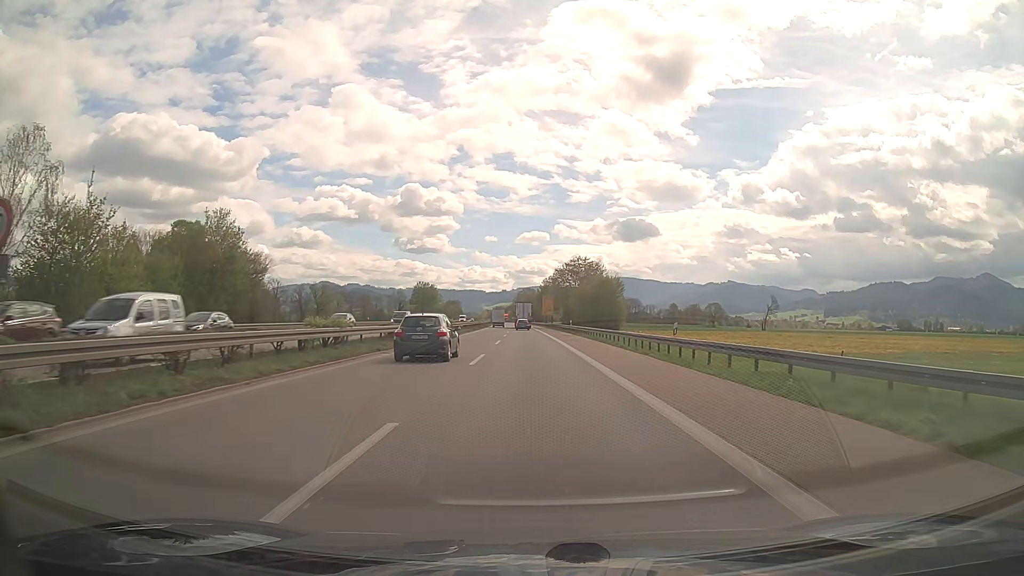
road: trunk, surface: asphalt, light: Day
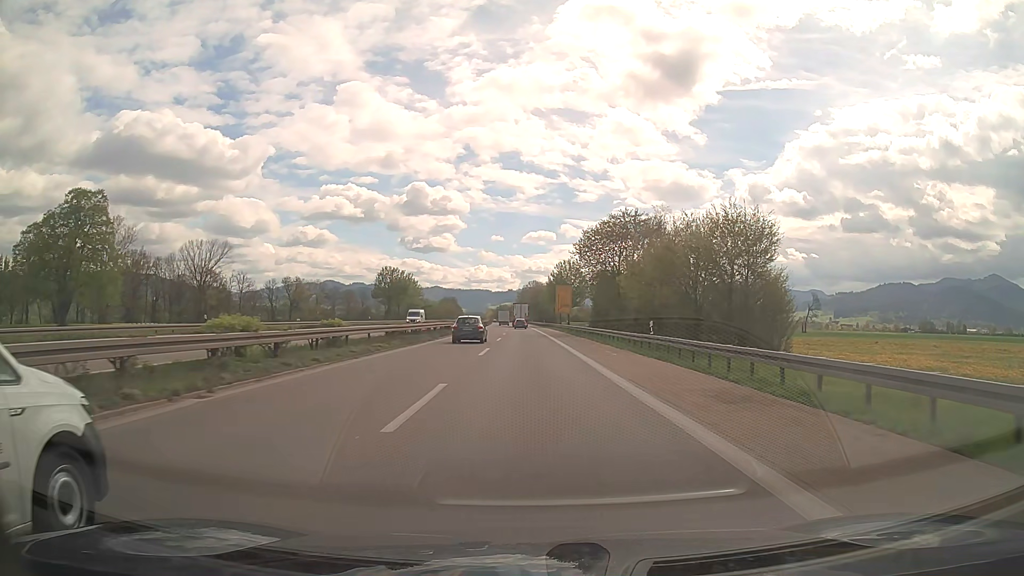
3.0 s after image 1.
(-0.2, +46.5) m; -1°
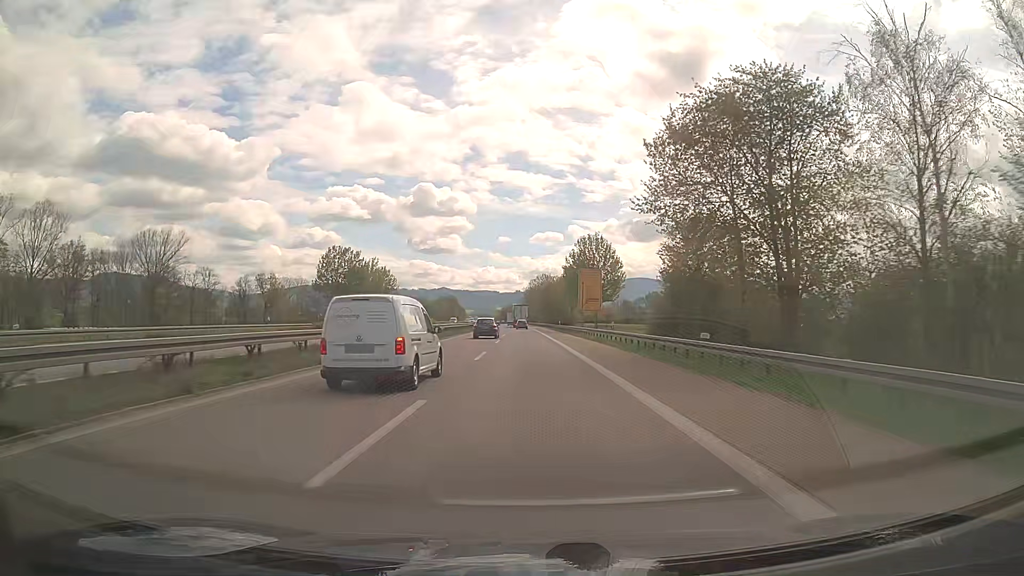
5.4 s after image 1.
(-0.2, +37.3) m; -1°
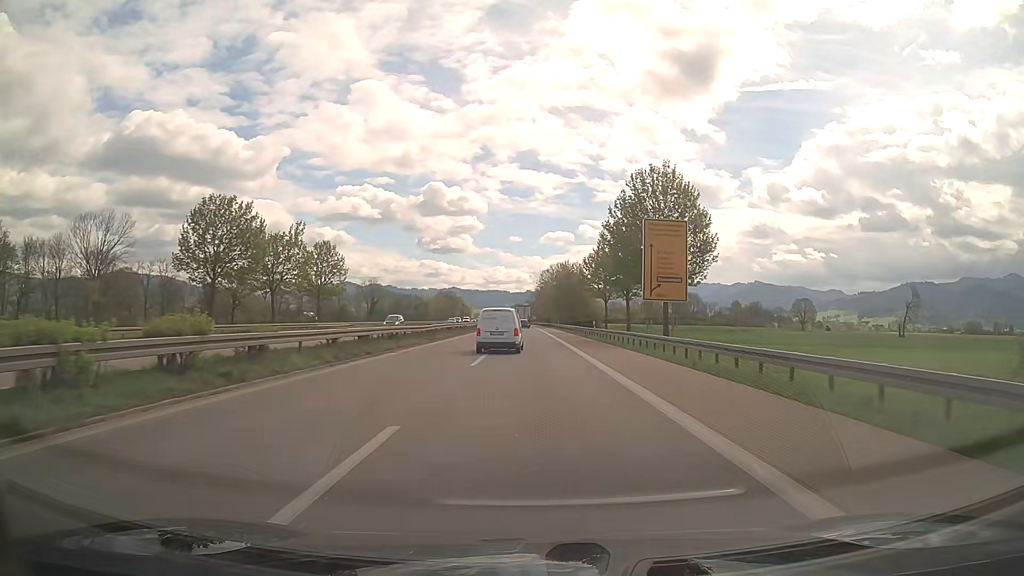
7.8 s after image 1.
(-0.3, +37.3) m; -1°
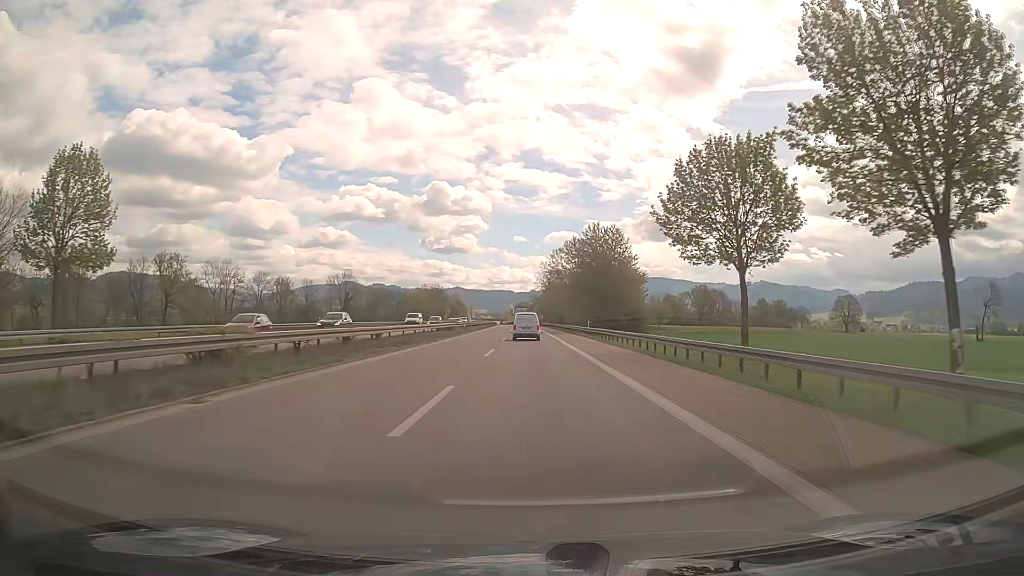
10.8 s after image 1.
(-0.3, +46.6) m; 0°
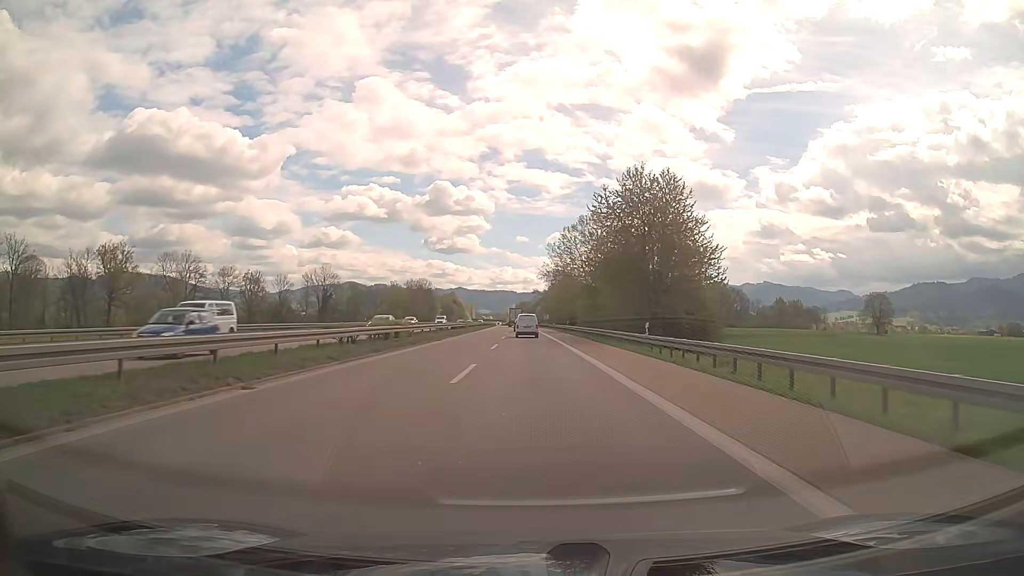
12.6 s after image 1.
(-0.2, +27.9) m; -1°
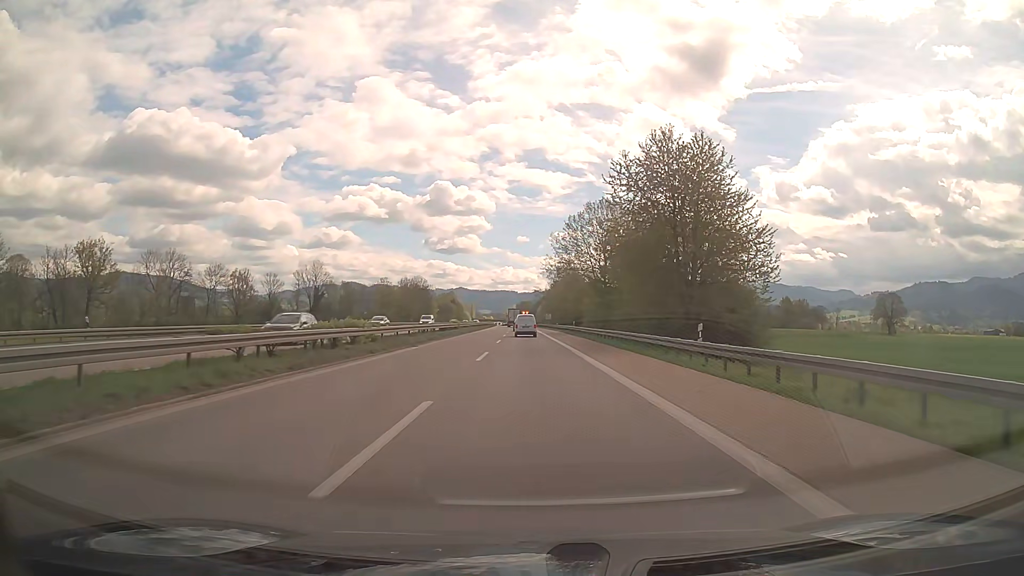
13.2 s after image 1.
(+0.1, +9.3) m; 0°
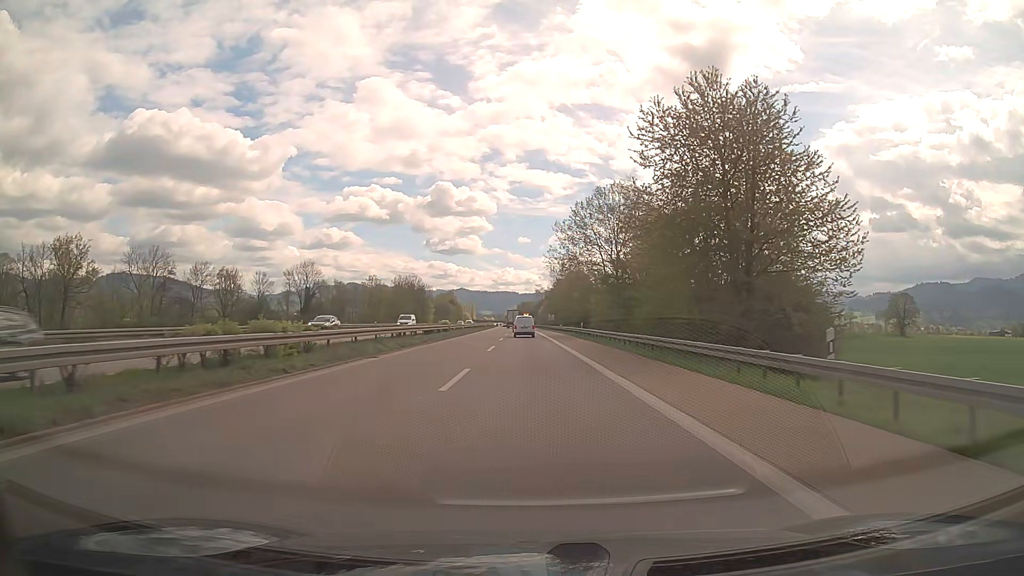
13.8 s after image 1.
(0.0, +9.3) m; 0°
